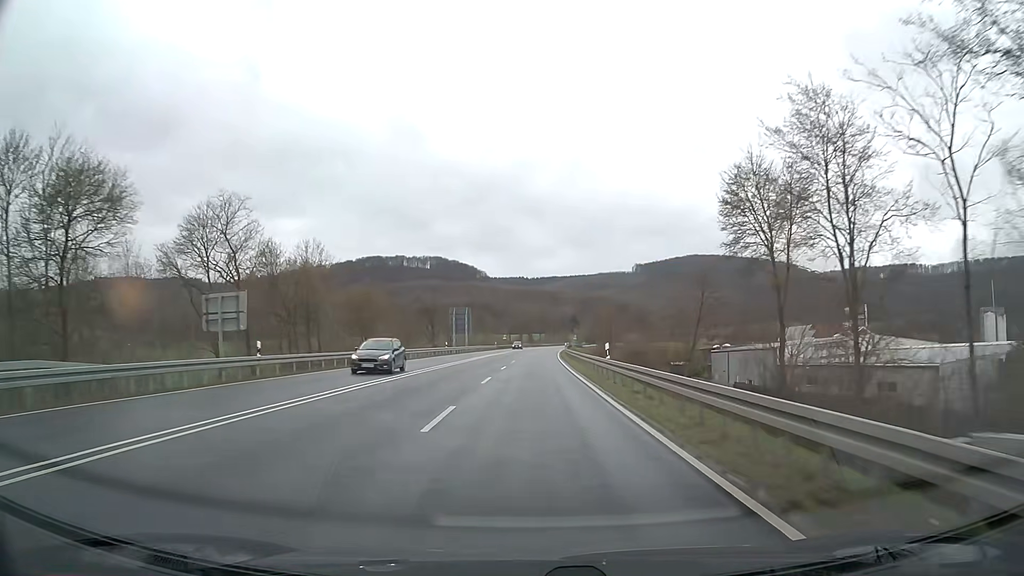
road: primary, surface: asphalt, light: Day
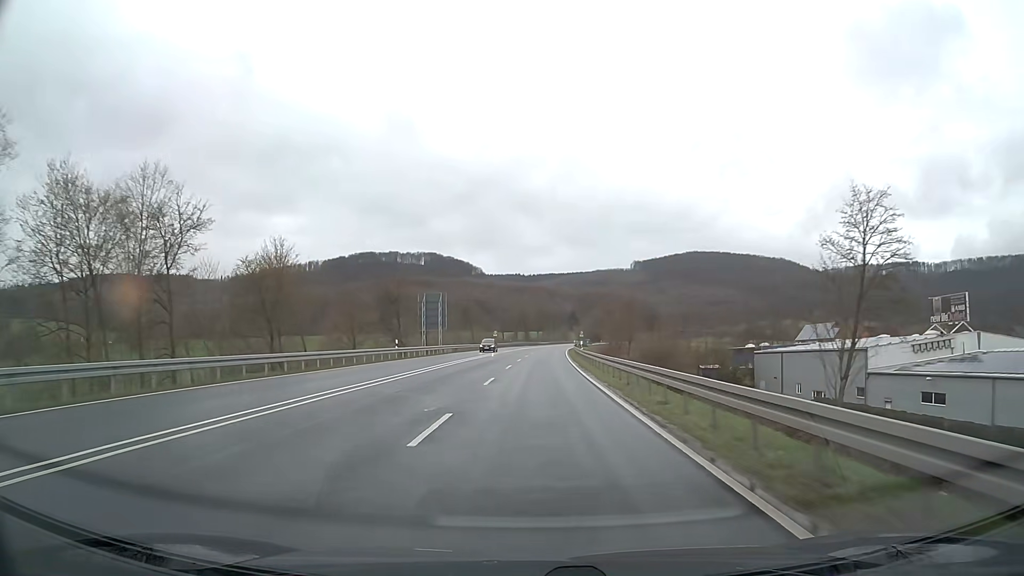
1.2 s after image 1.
(+0.1, +26.0) m; 0°
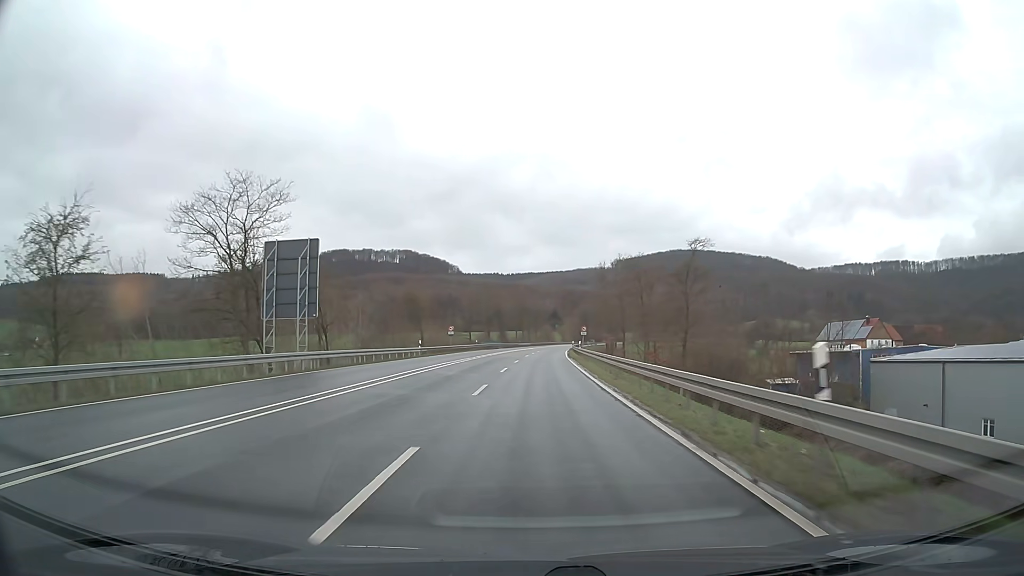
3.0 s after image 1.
(+0.5, +40.4) m; +2°
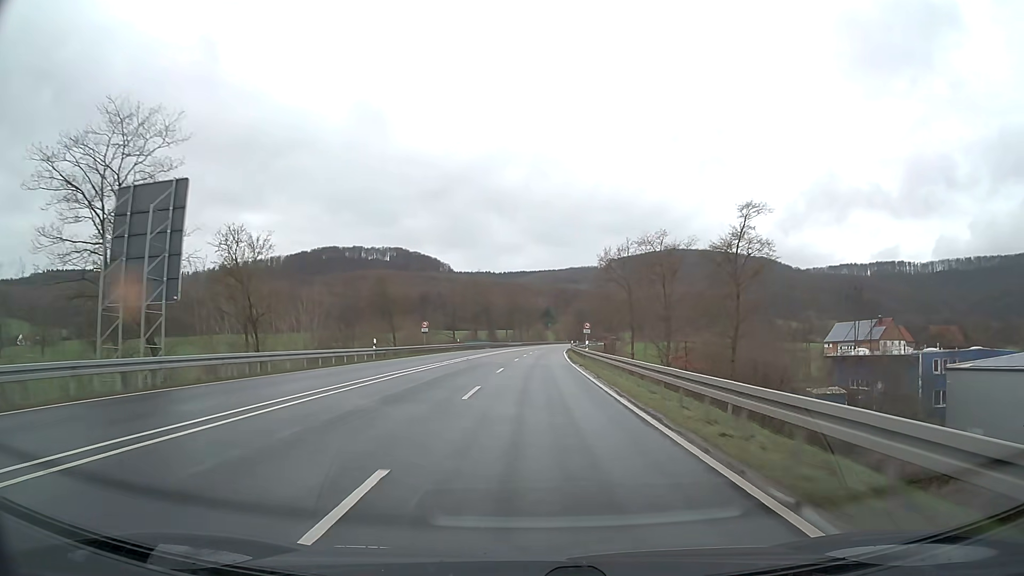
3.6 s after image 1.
(+0.1, +13.6) m; 0°
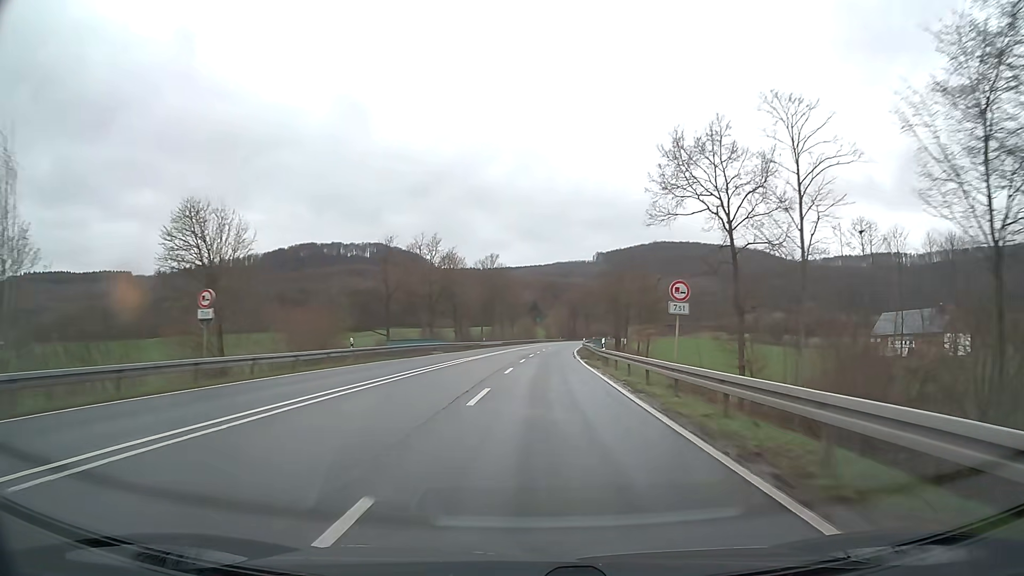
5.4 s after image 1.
(+0.6, +41.3) m; +2°
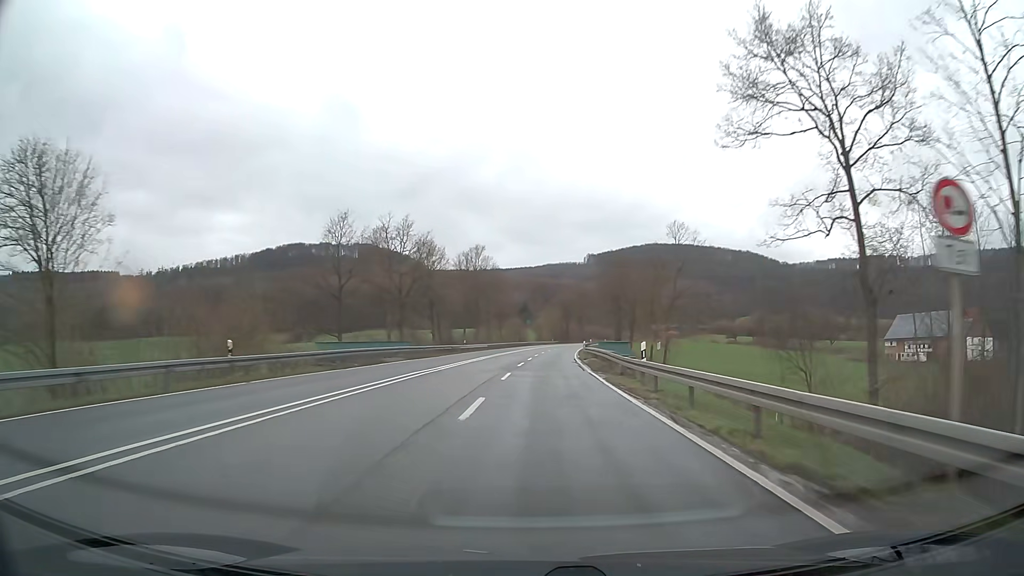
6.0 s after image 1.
(0.0, +13.8) m; +1°
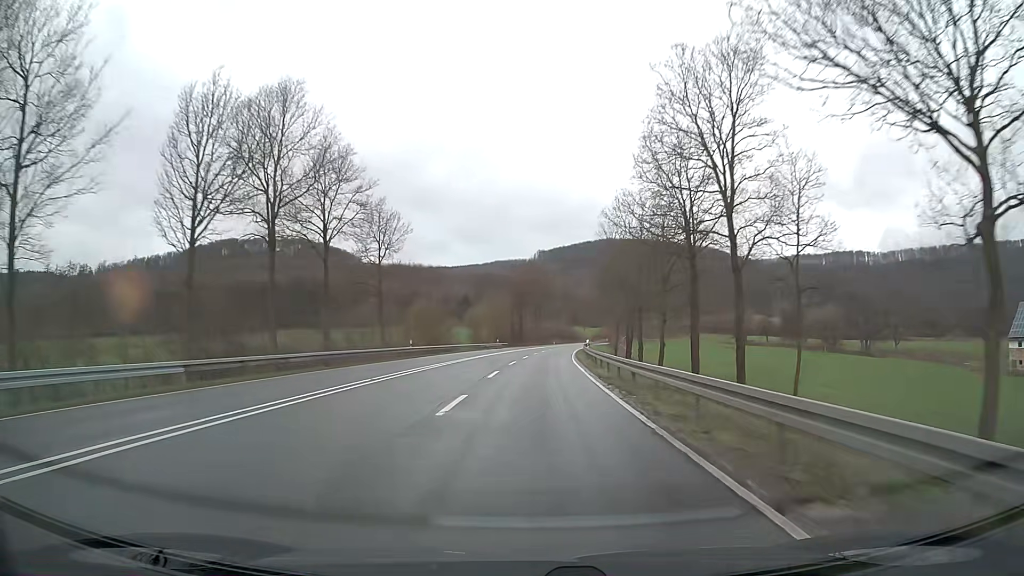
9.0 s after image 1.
(+3.0, +70.2) m; +4°
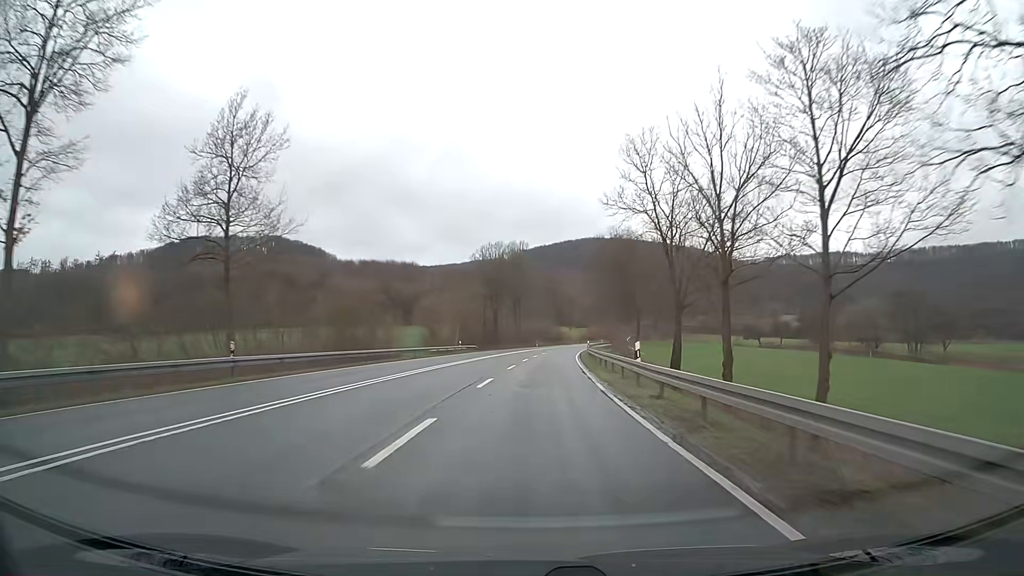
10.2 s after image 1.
(+0.5, +28.5) m; +2°
(0, +10) (0, +20) (+1, +30) (+1, +40) (+1, +50) (+2, +60) (+3, +70) (+4, +80) (+5, +90) (+6, +100) m
